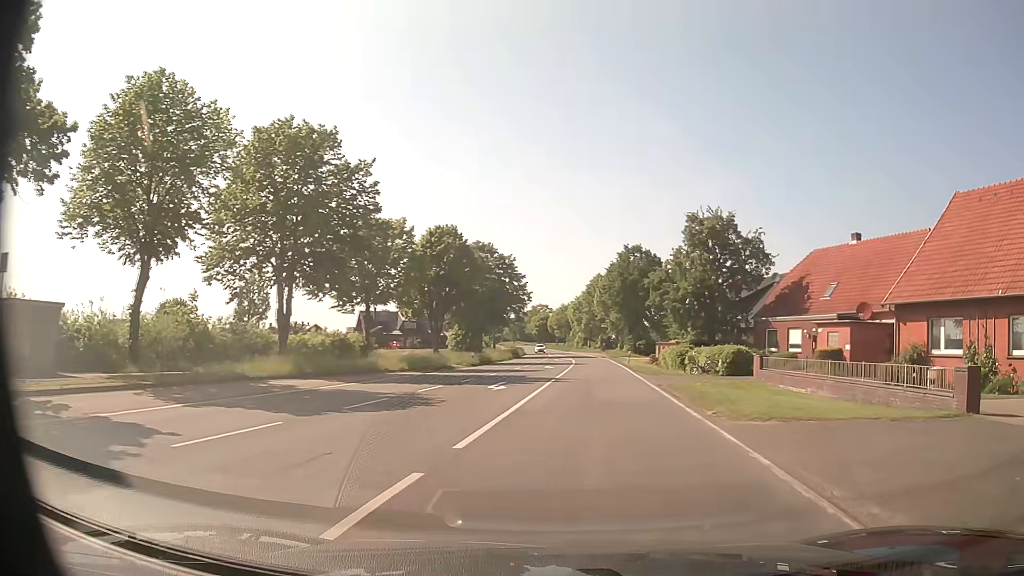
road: secondary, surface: asphalt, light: Day
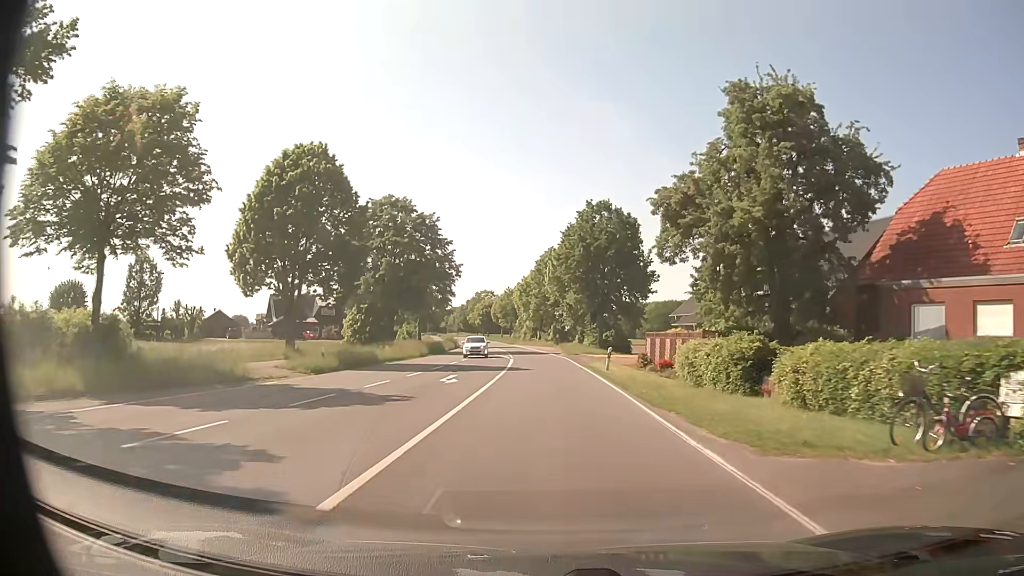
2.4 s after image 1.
(+1.7, +25.7) m; +4°
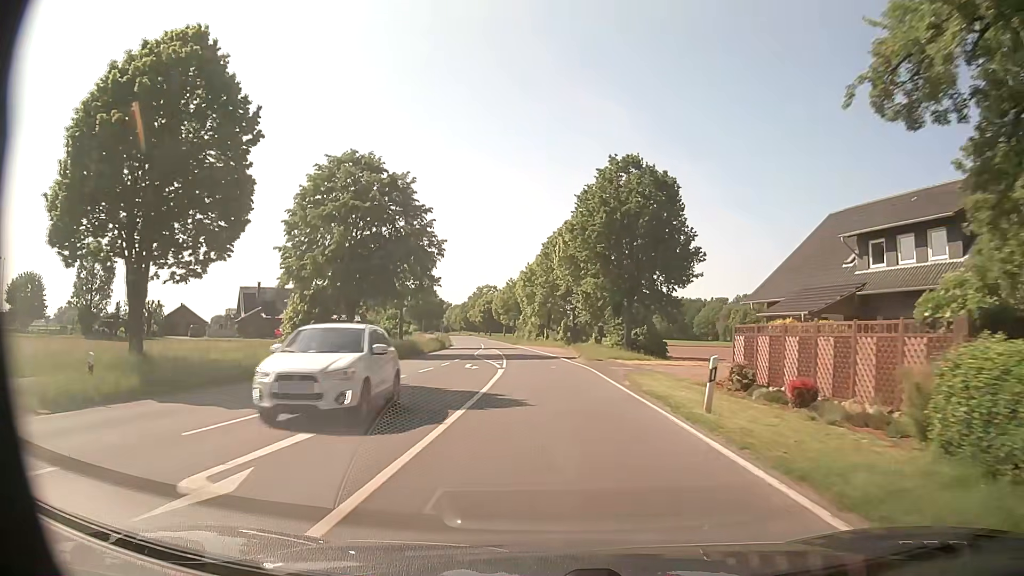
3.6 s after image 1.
(-0.1, +17.4) m; 0°
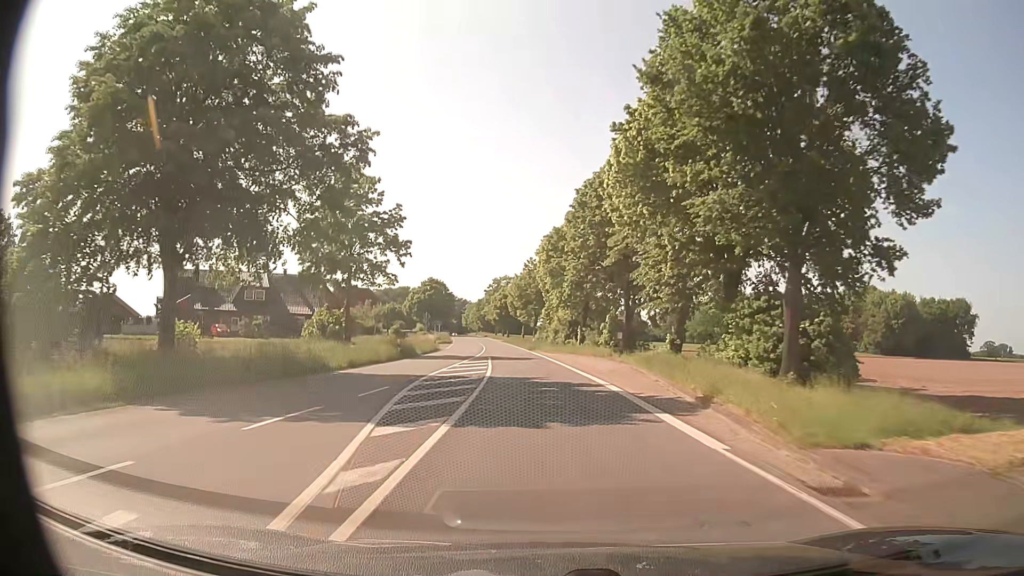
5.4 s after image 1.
(-0.6, +30.6) m; -3°
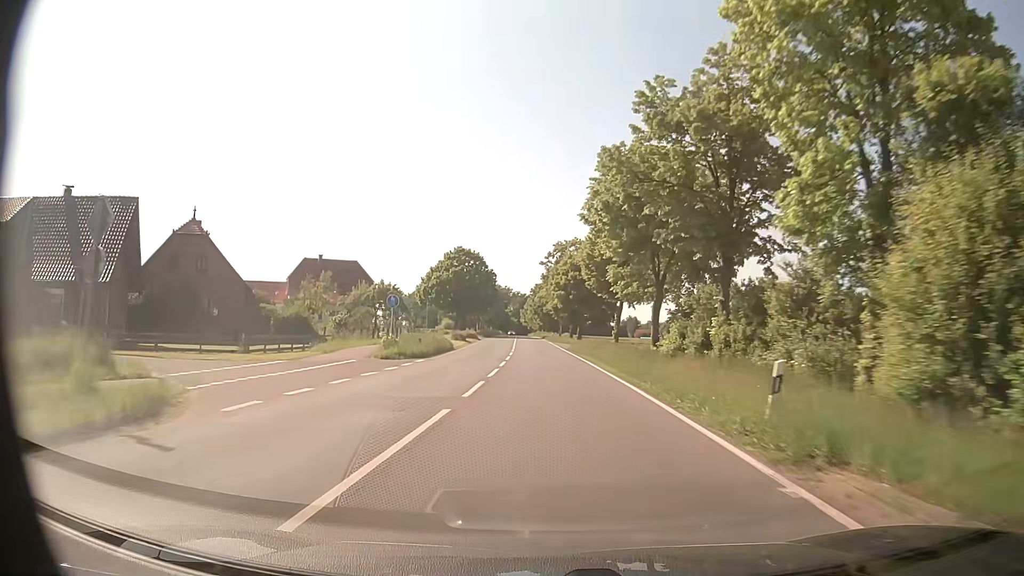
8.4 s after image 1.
(-3.1, +56.8) m; -5°
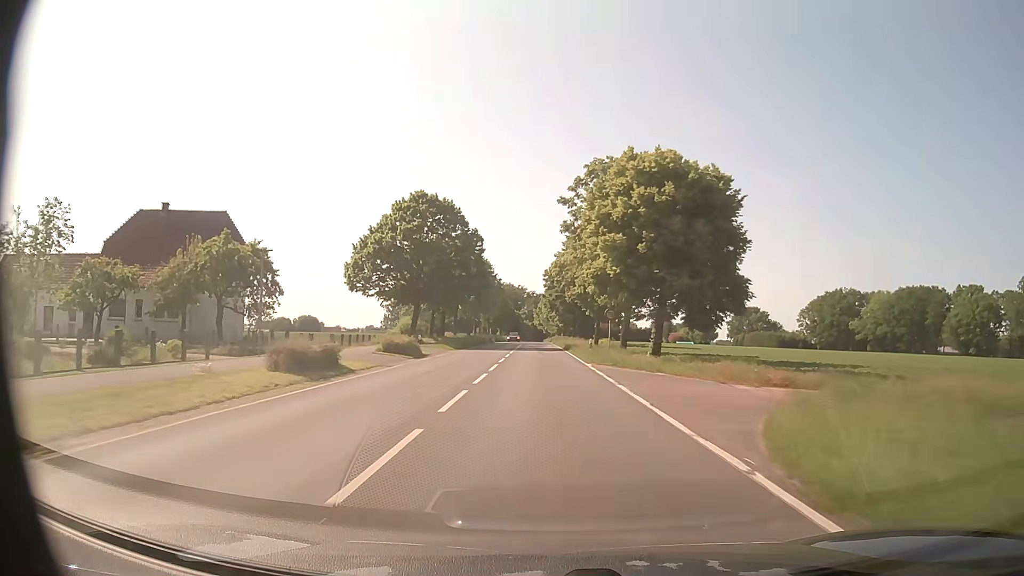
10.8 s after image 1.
(-1.0, +44.6) m; -2°
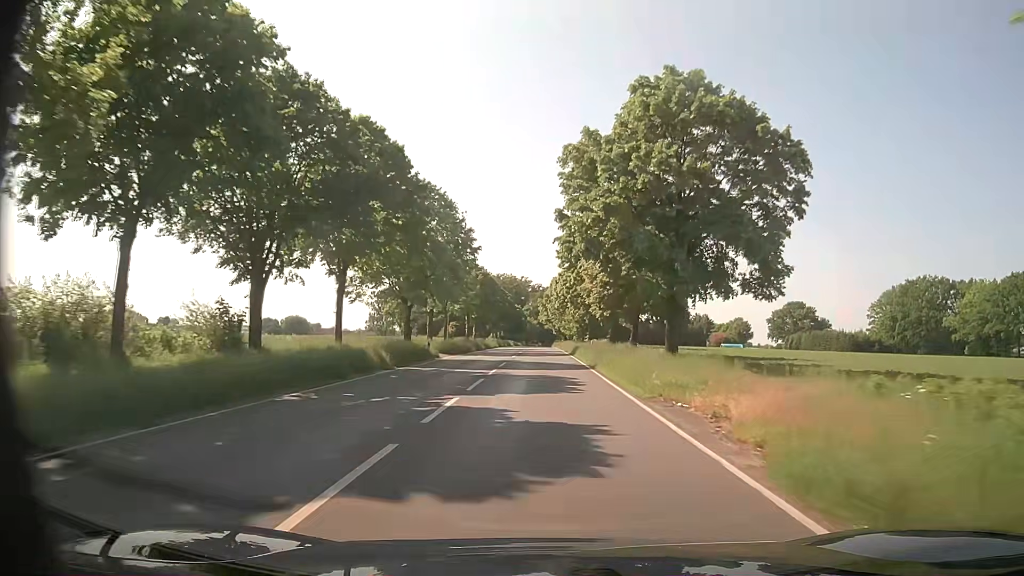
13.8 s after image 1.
(-0.6, +55.7) m; -1°
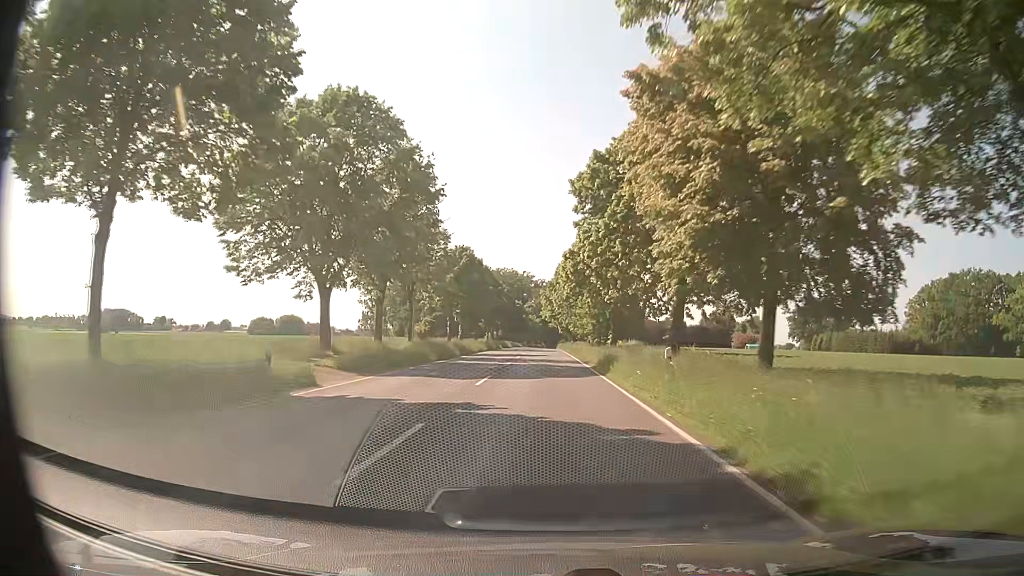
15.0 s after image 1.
(+0.1, +22.4) m; 0°
(0, +10) (0, +20) (0, +30) (0, +40) (0, +50) (0, +60) (0, +70) (0, +80) (0, +90) (+1, +100) m
